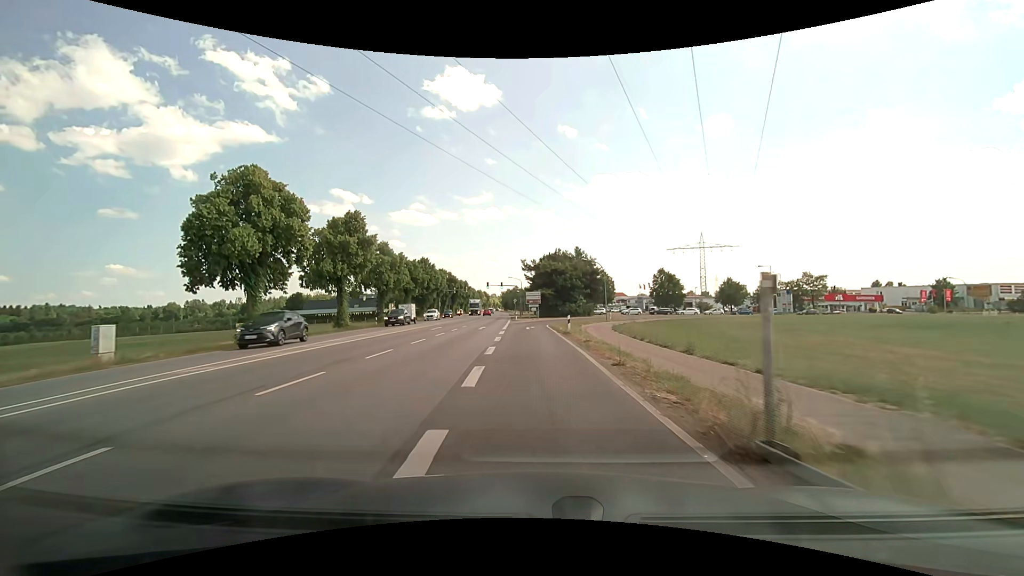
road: secondary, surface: asphalt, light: Day
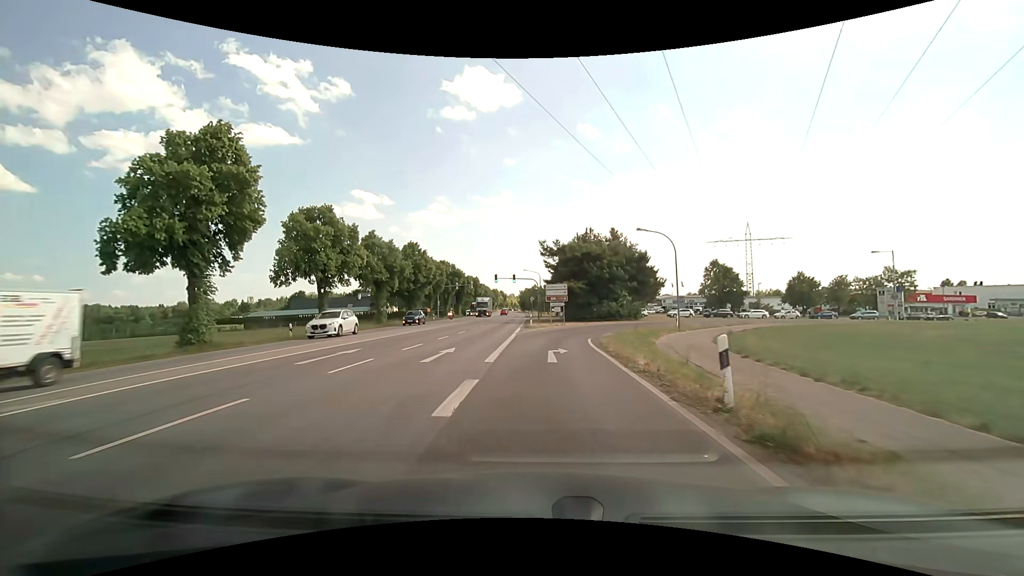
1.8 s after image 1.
(-0.5, +21.4) m; -2°
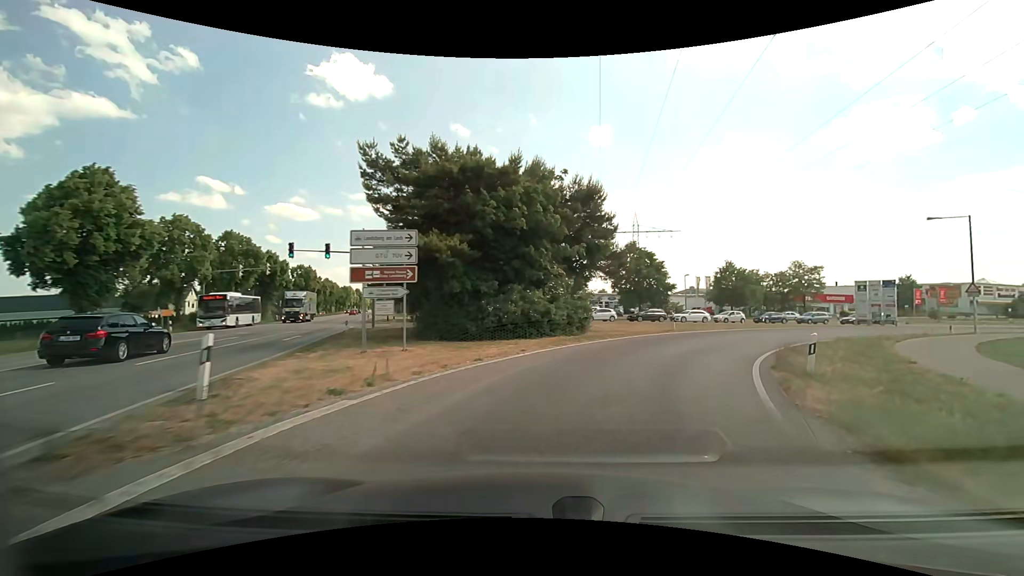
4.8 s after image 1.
(+1.9, +31.5) m; +14°
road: tertiary_link
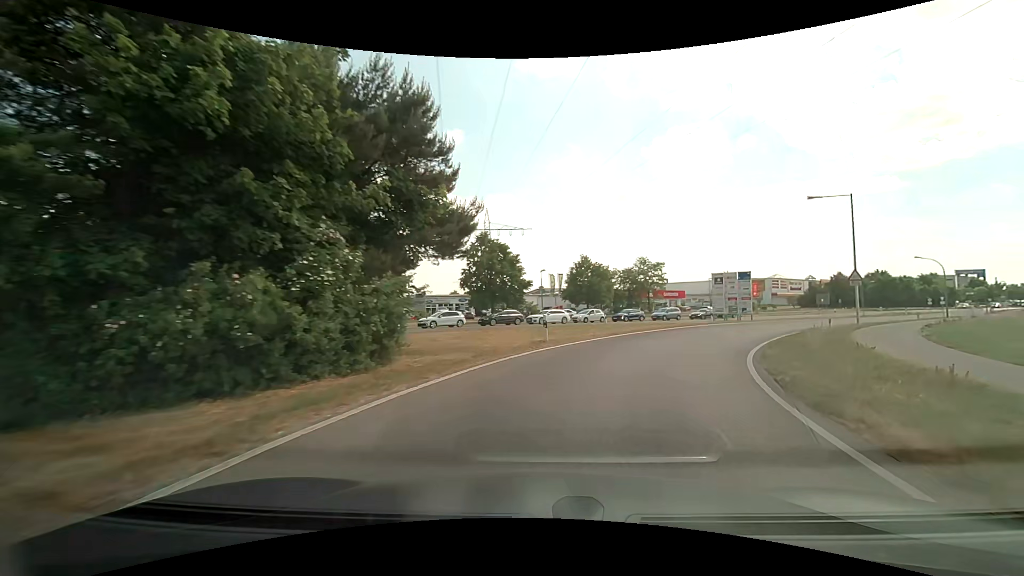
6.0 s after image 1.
(+1.6, +11.2) m; +16°
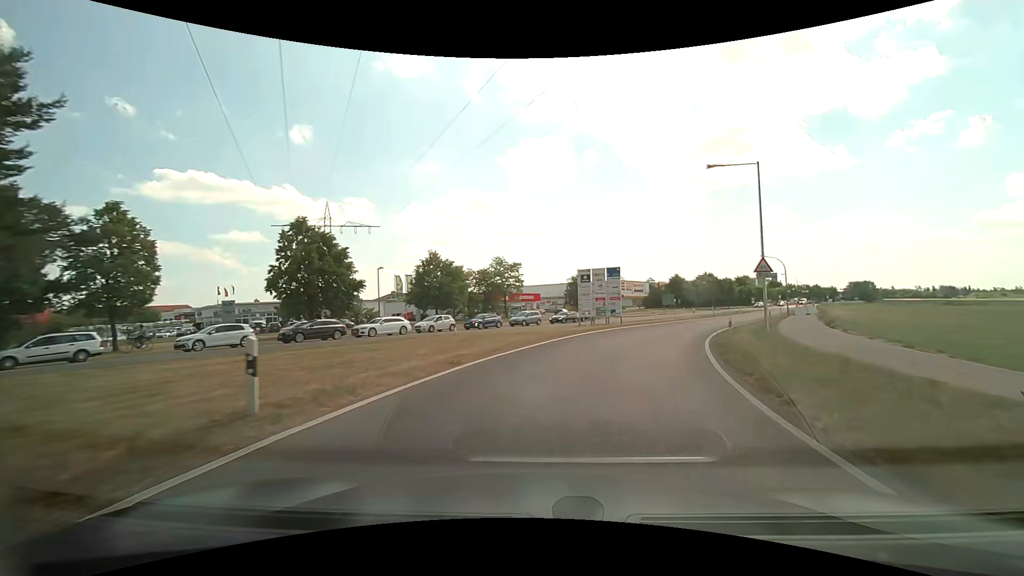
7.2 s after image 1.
(+1.6, +10.8) m; +16°
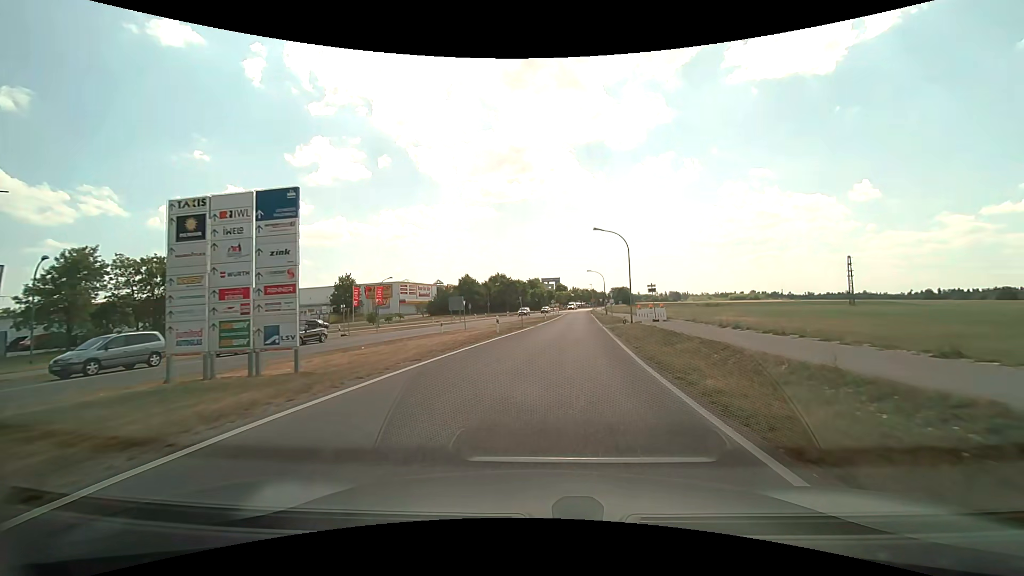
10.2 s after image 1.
(+7.0, +28.4) m; +24°
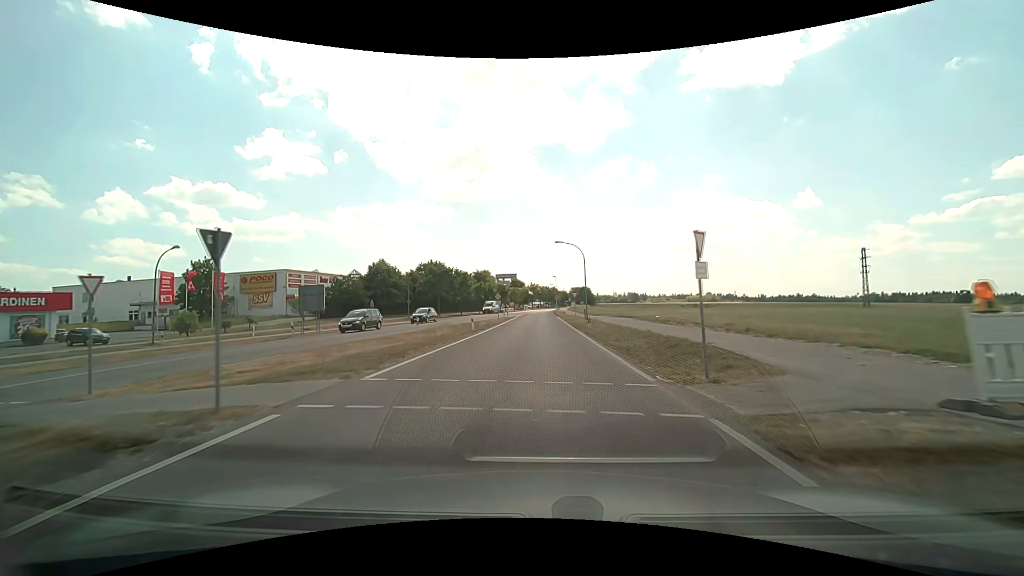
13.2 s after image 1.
(+2.4, +34.5) m; +5°
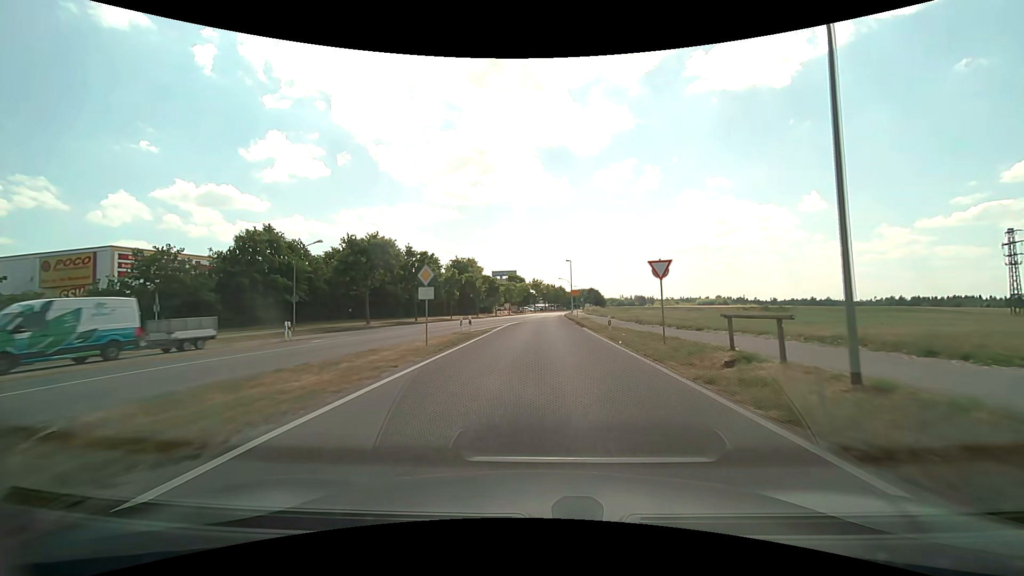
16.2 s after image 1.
(-0.1, +37.3) m; 0°
(0, +10) (0, +20) (0, +30) (0, +40) (+1, +50) (+1, +60) (+1, +70) (+2, +80) (+3, +90) (+3, +100) m
